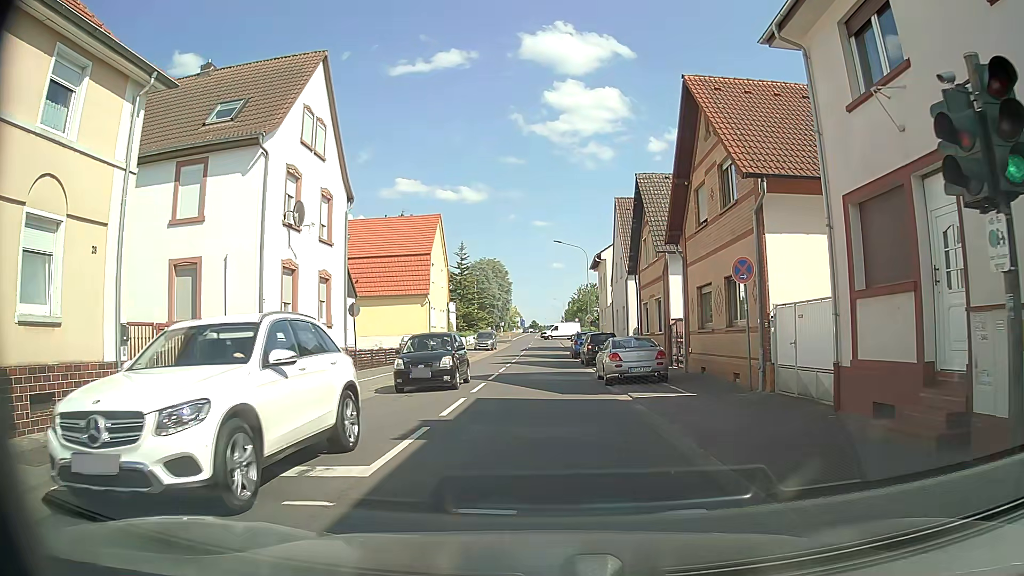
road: primary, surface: asphalt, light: Day
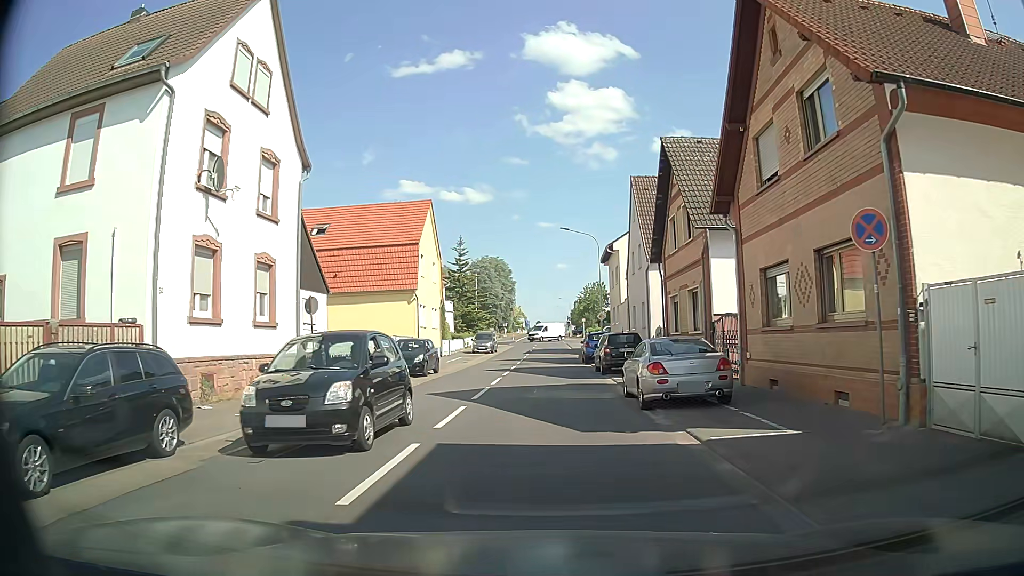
(+0.3, +6.2) m; +2°
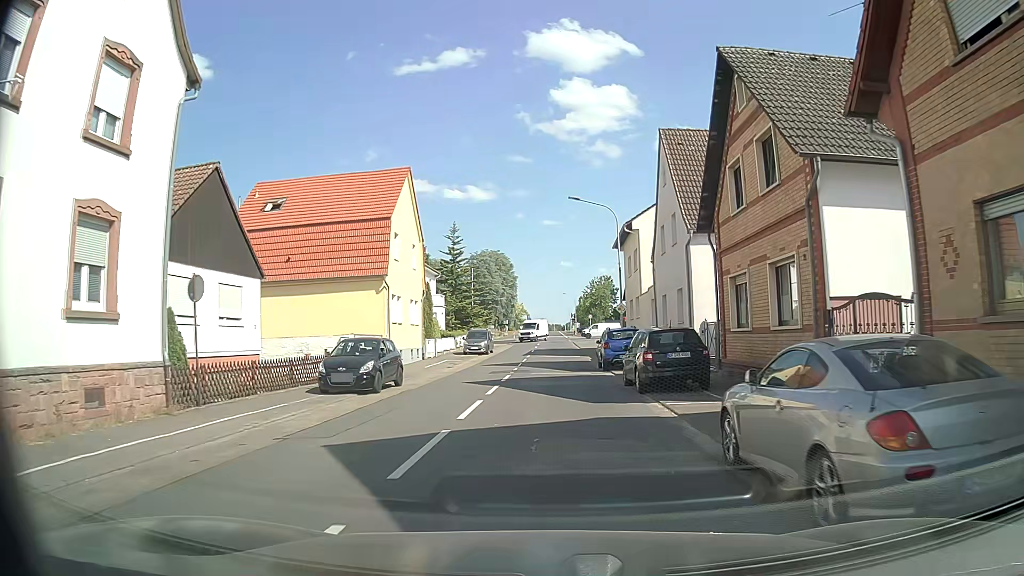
(0.0, +8.6) m; -1°
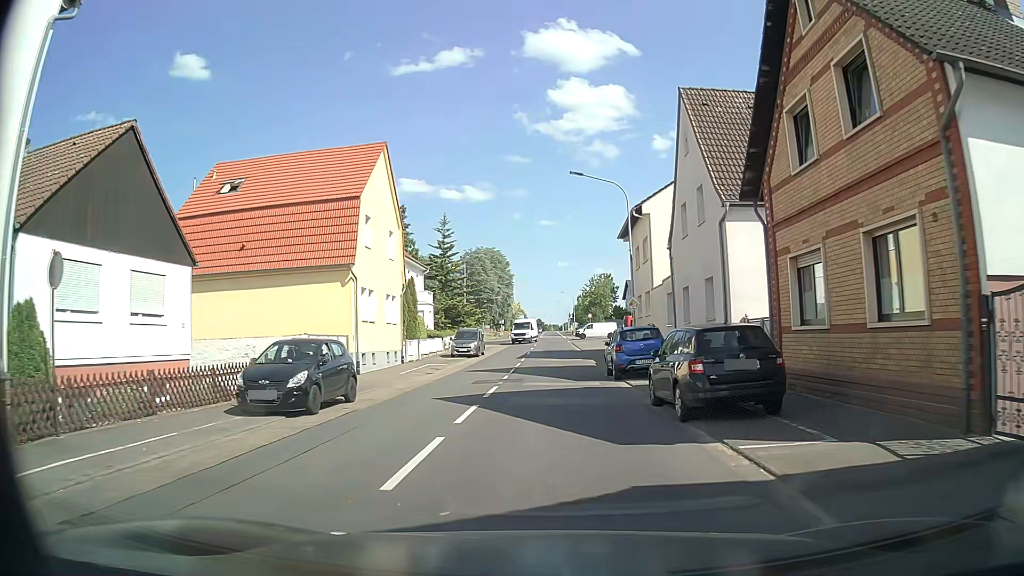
(0.0, +5.2) m; 0°
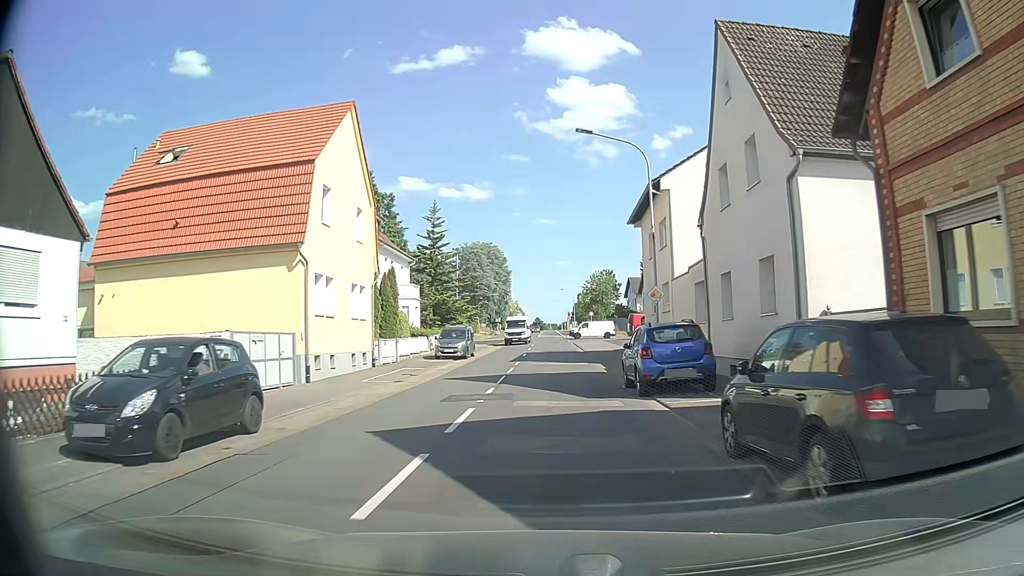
(0.0, +5.7) m; +1°
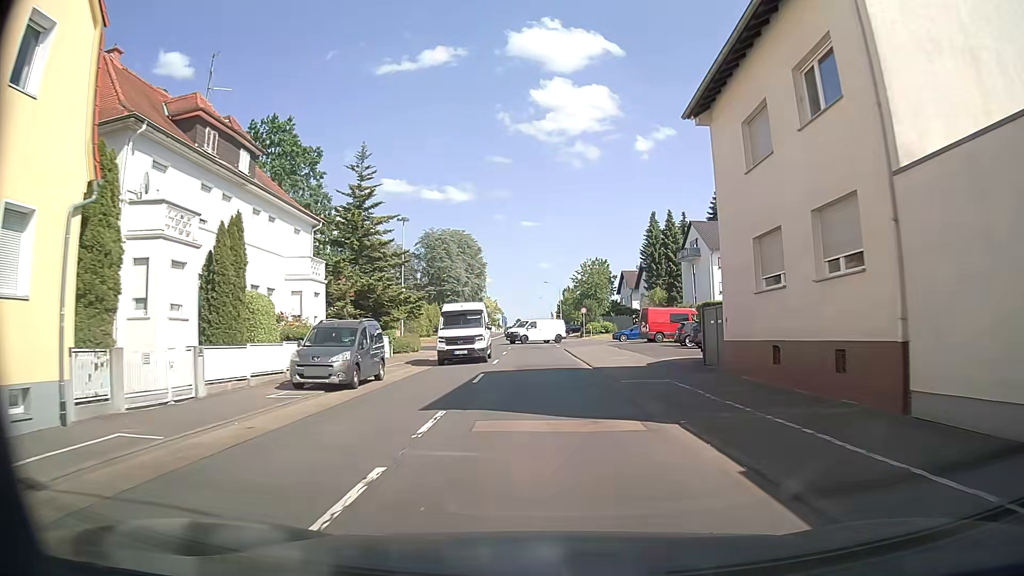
(+0.2, +19.4) m; +1°
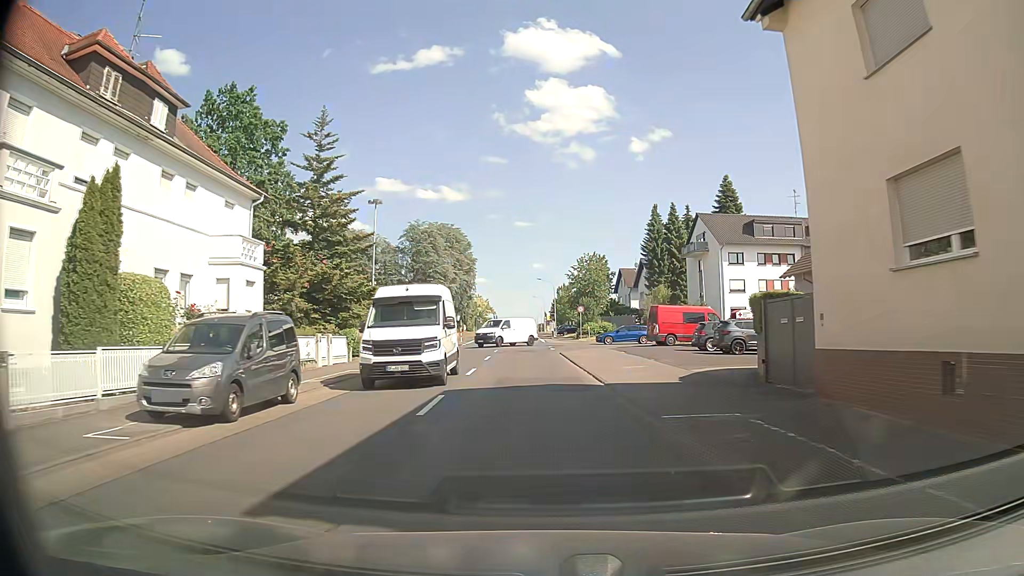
(+0.1, +6.9) m; 0°
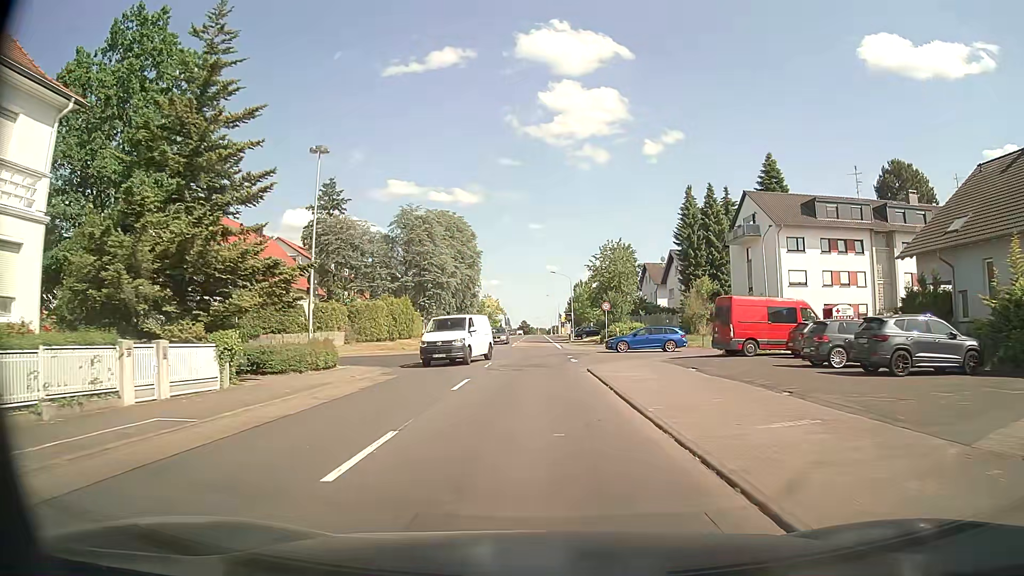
(+0.1, +13.7) m; 0°
(0, +10) (0, +20) (-1, +30) (-1, +40) (-1, +50) (-1, +60) (-1, +70) (-1, +80) (-2, +90) (-2, +100) m
